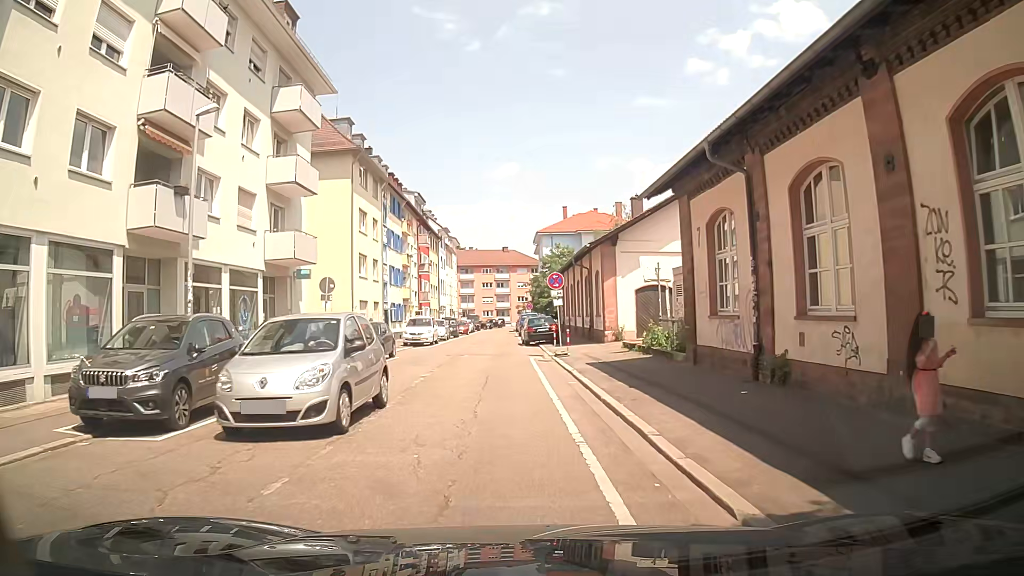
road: residential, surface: asphalt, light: Day
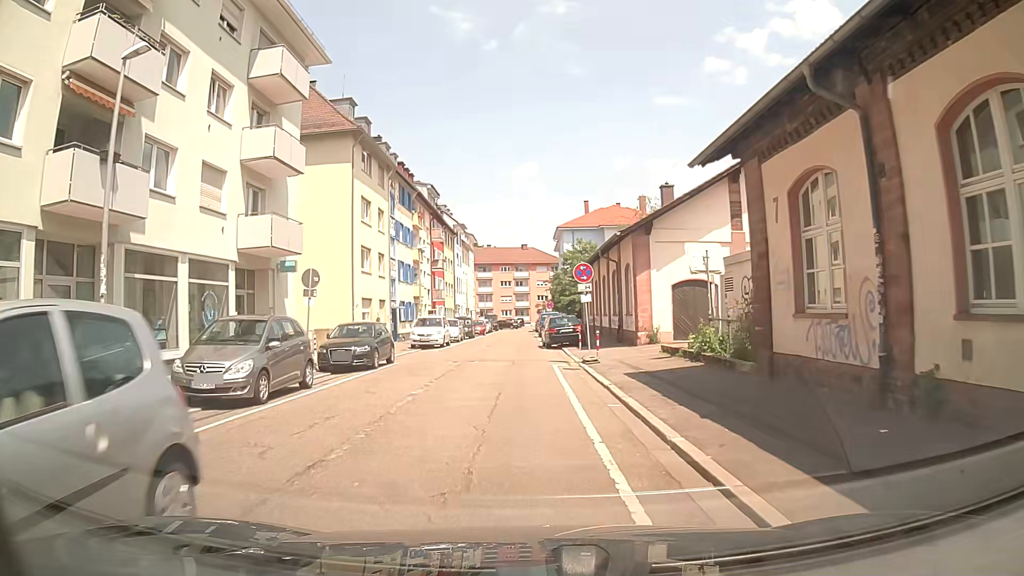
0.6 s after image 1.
(0.0, +4.0) m; -2°
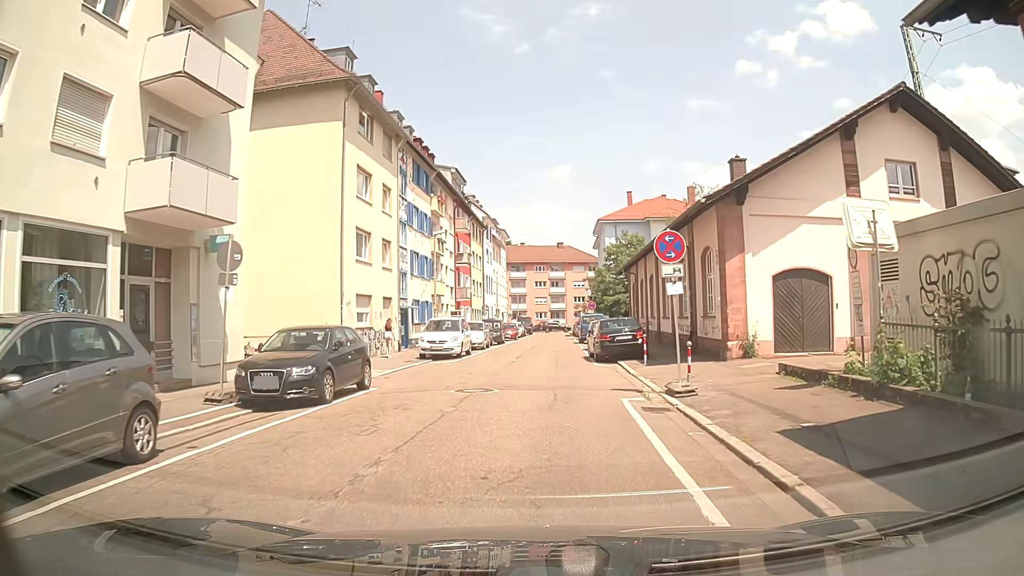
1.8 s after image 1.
(-0.1, +8.0) m; -2°
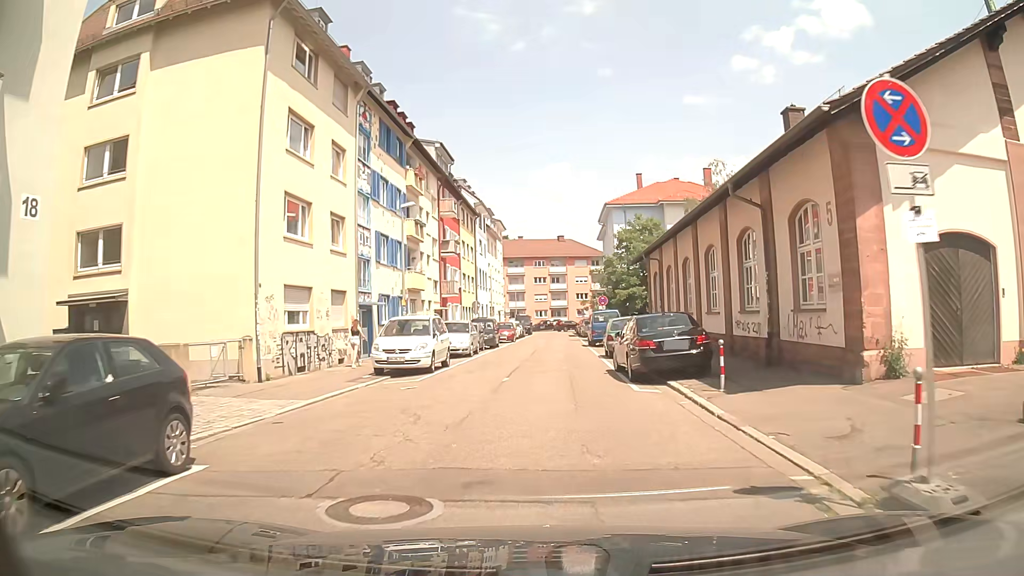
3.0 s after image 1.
(0.0, +8.3) m; 0°
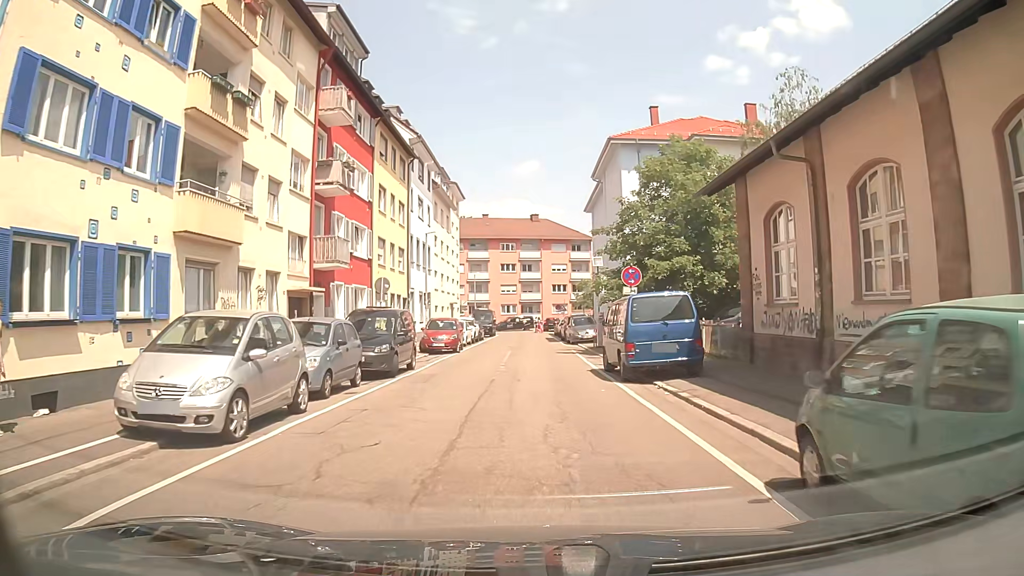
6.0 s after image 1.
(+0.3, +21.9) m; +2°
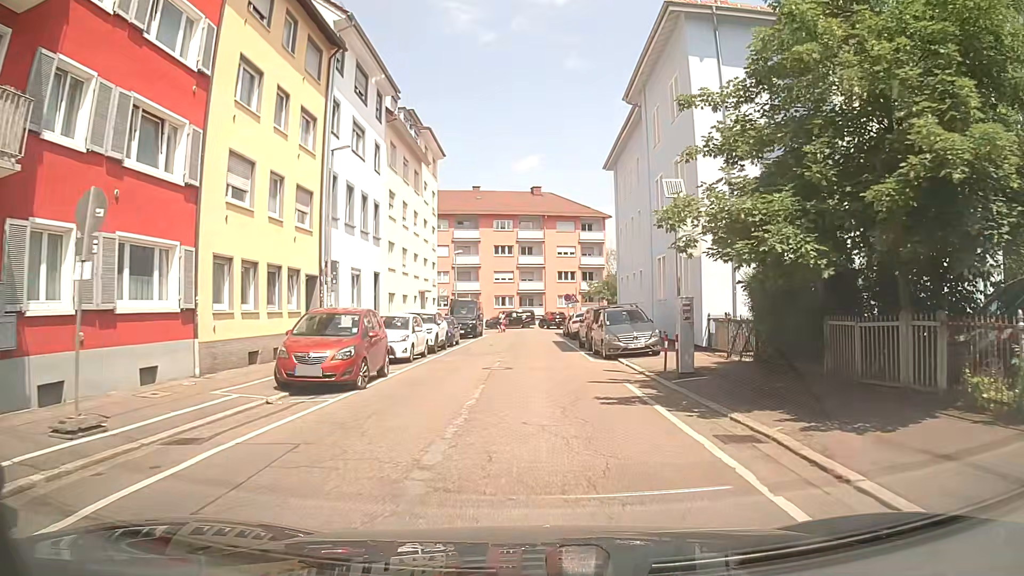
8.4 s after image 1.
(+0.1, +17.4) m; 0°
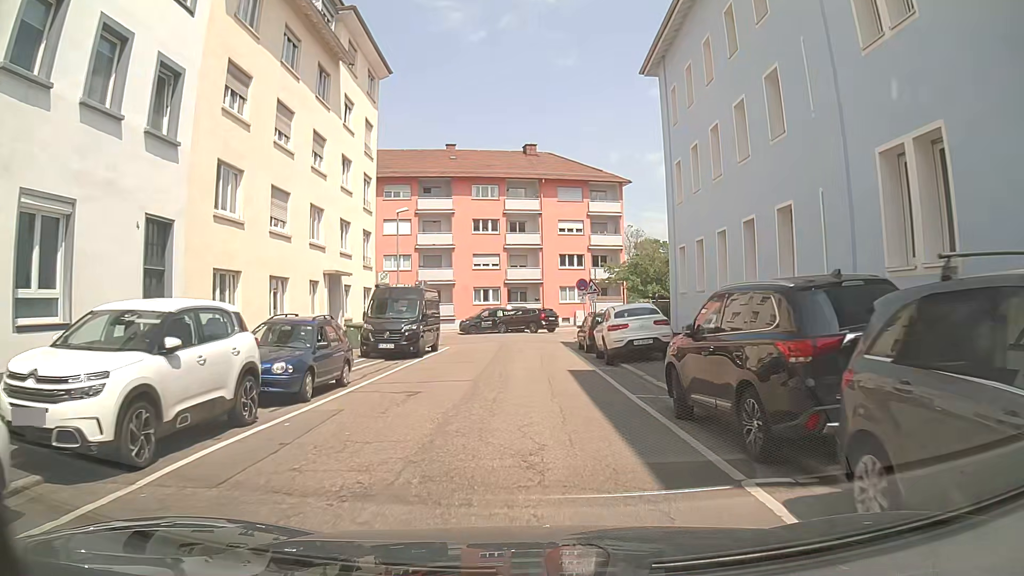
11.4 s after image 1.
(+0.1, +19.9) m; -1°
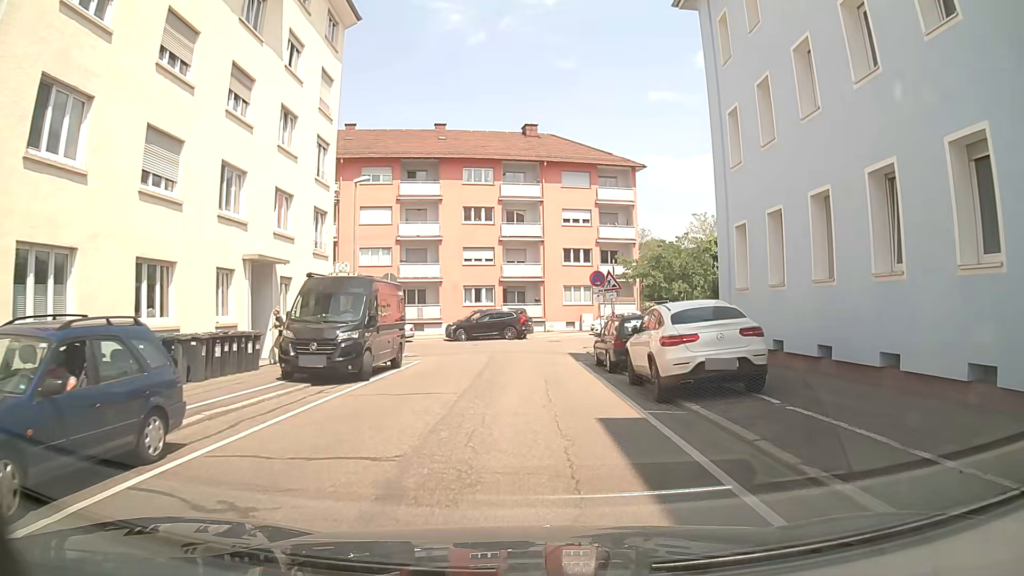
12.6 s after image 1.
(+0.1, +7.5) m; 0°
